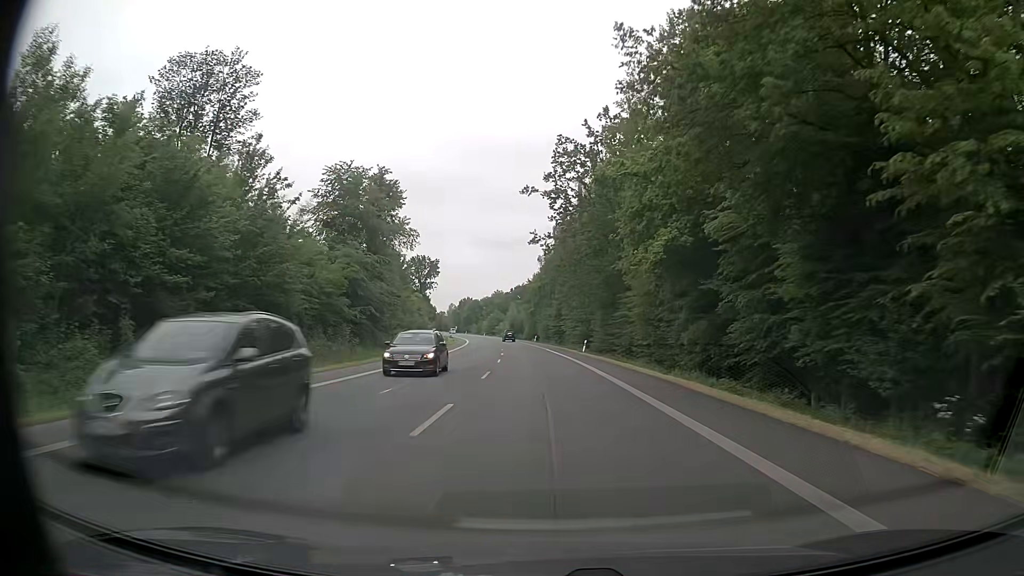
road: primary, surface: asphalt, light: Day
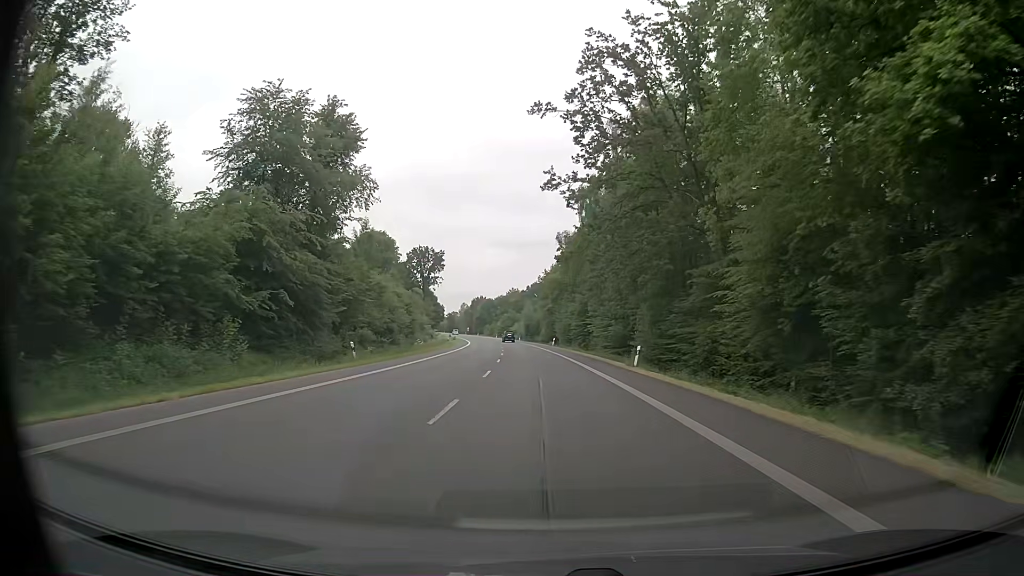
(-0.5, +22.5) m; -2°
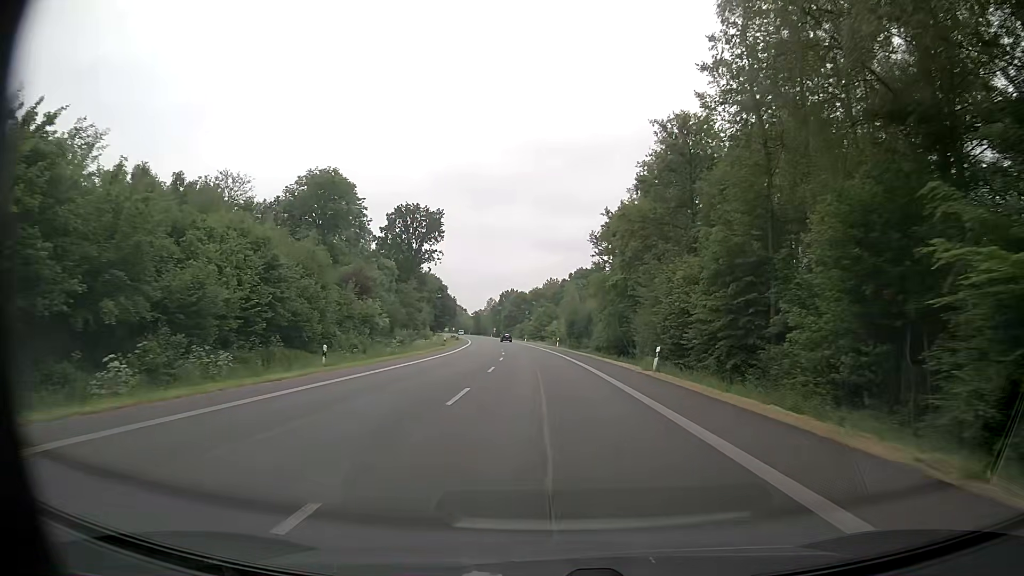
(-1.8, +56.2) m; -4°
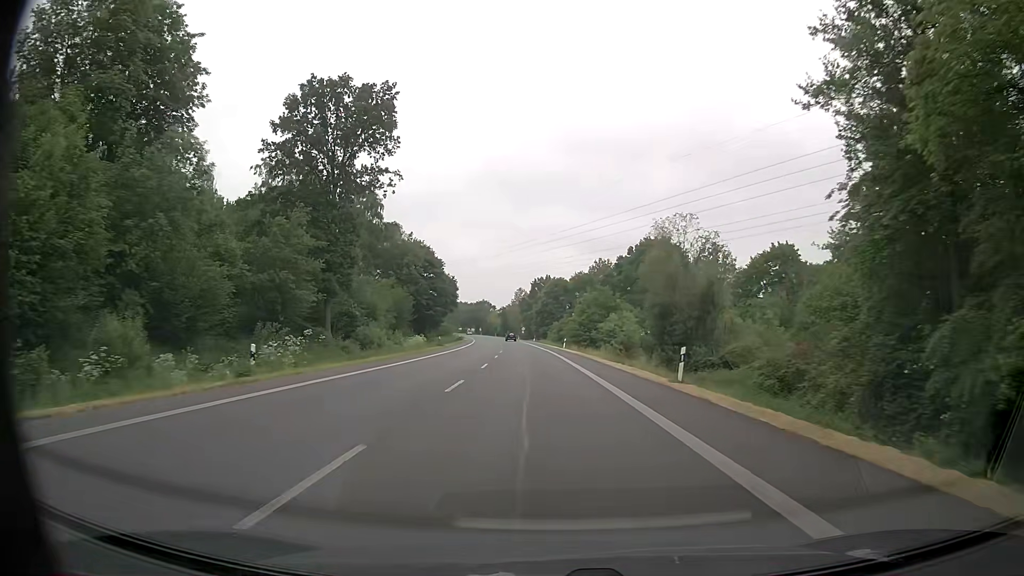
(-1.6, +56.2) m; -3°
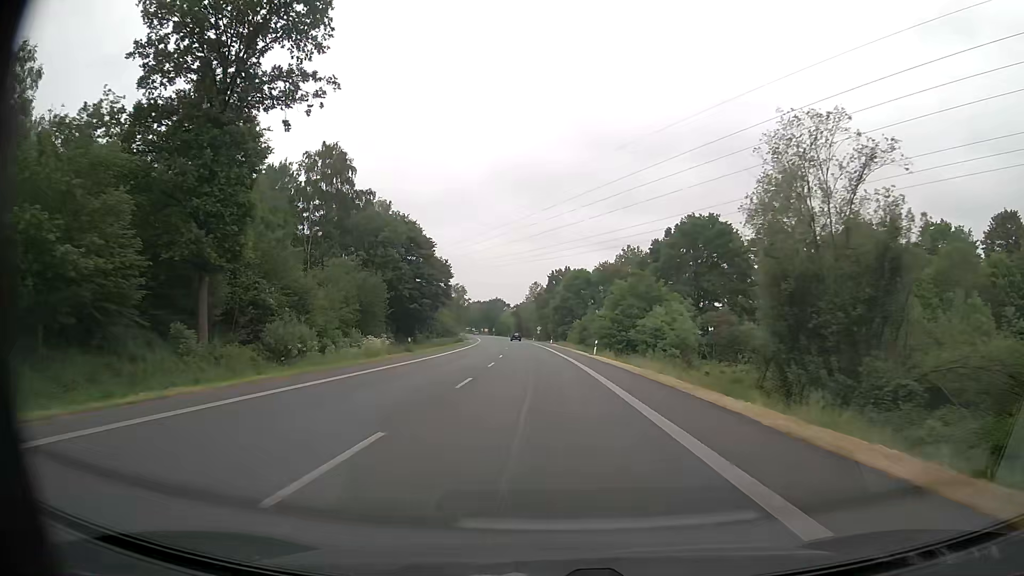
(-0.3, +22.5) m; -2°
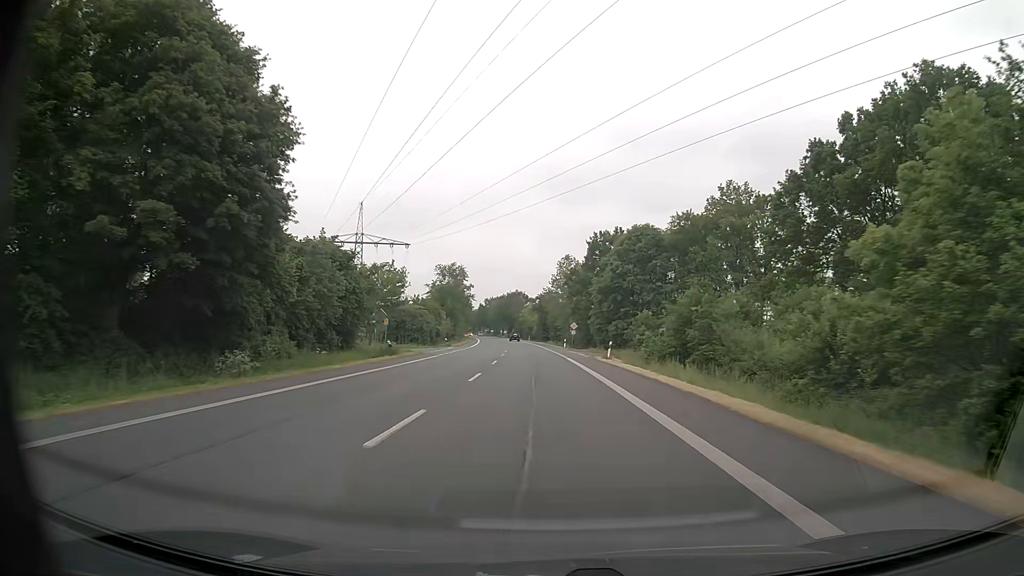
(-1.4, +56.2) m; -3°
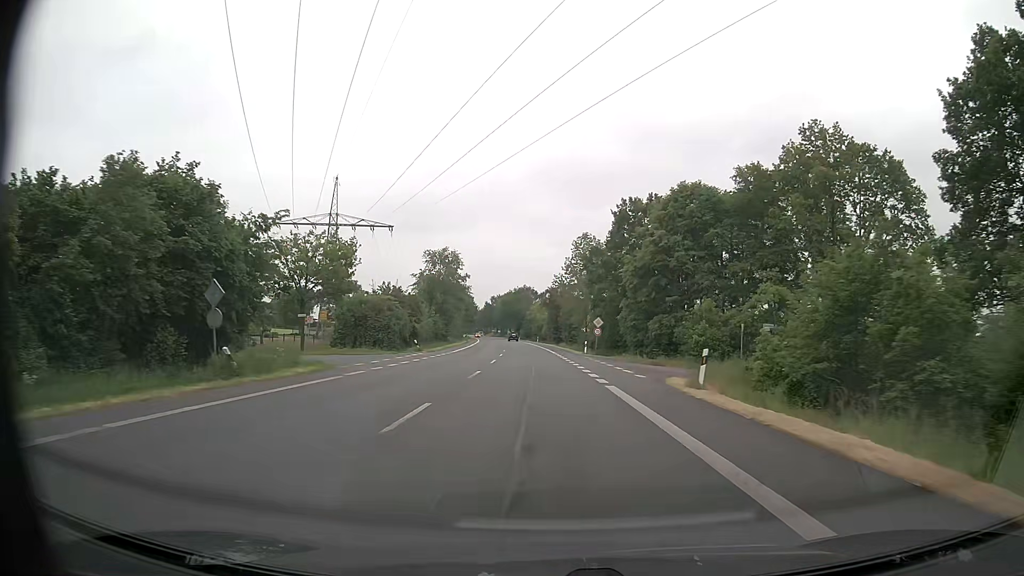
(-0.1, +22.5) m; -1°
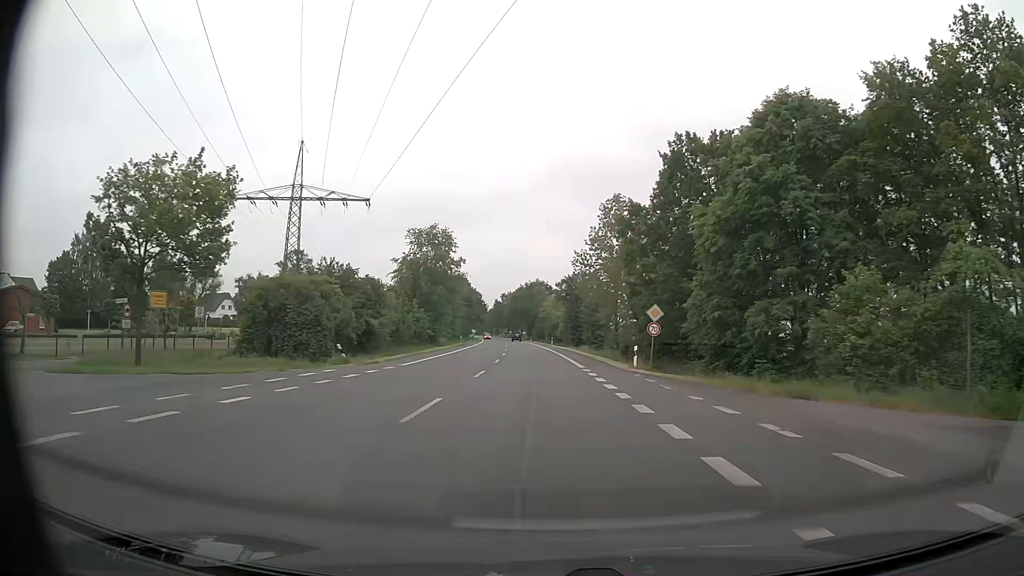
(-0.2, +22.5) m; -1°
(0, +10) (0, +20) (0, +30) (-1, +40) (-1, +50) (-1, +60) (-2, +70) (-3, +80) (-3, +90) (-4, +100) m
